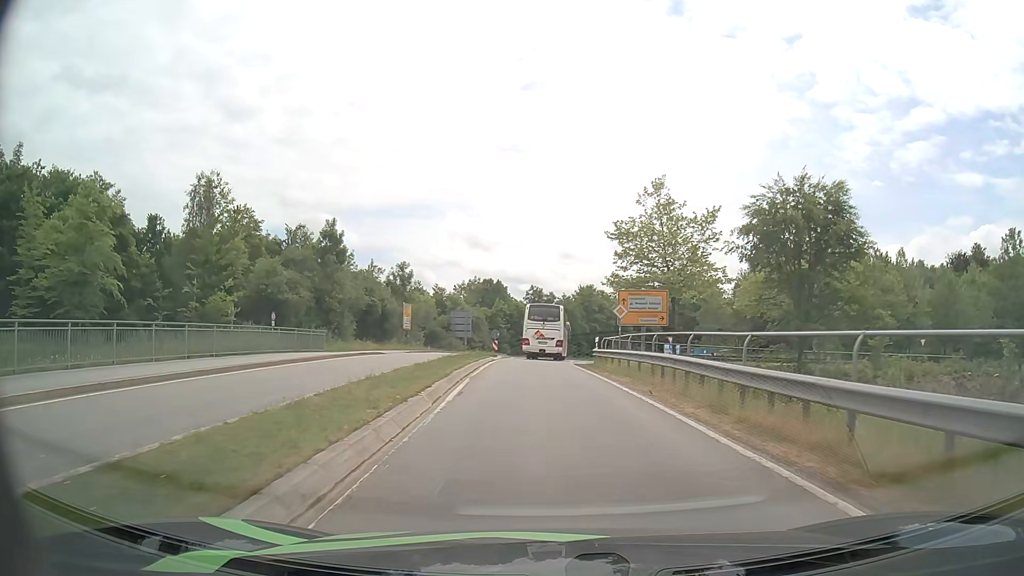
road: primary_link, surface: asphalt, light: Day
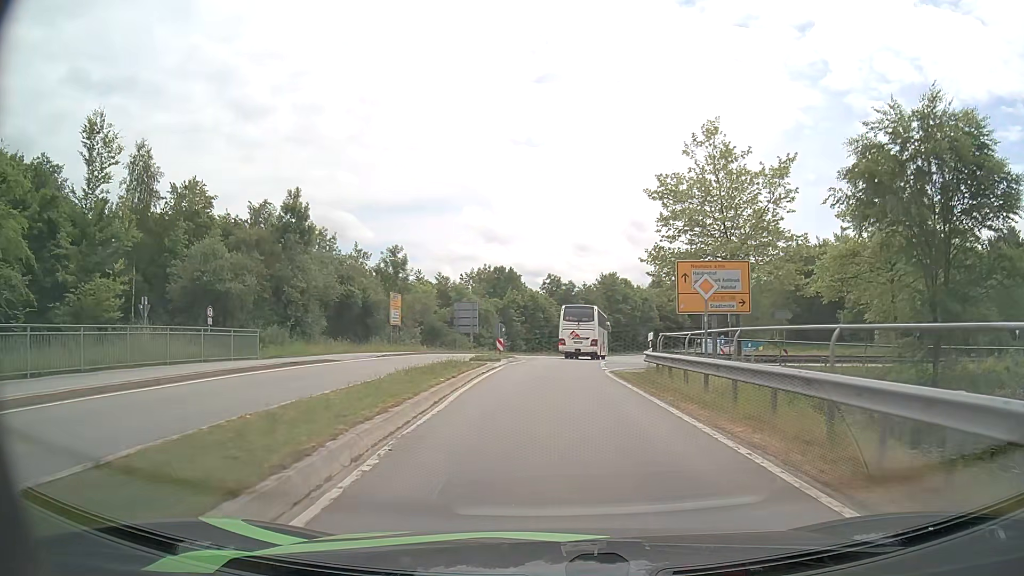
(-0.2, +11.5) m; -2°
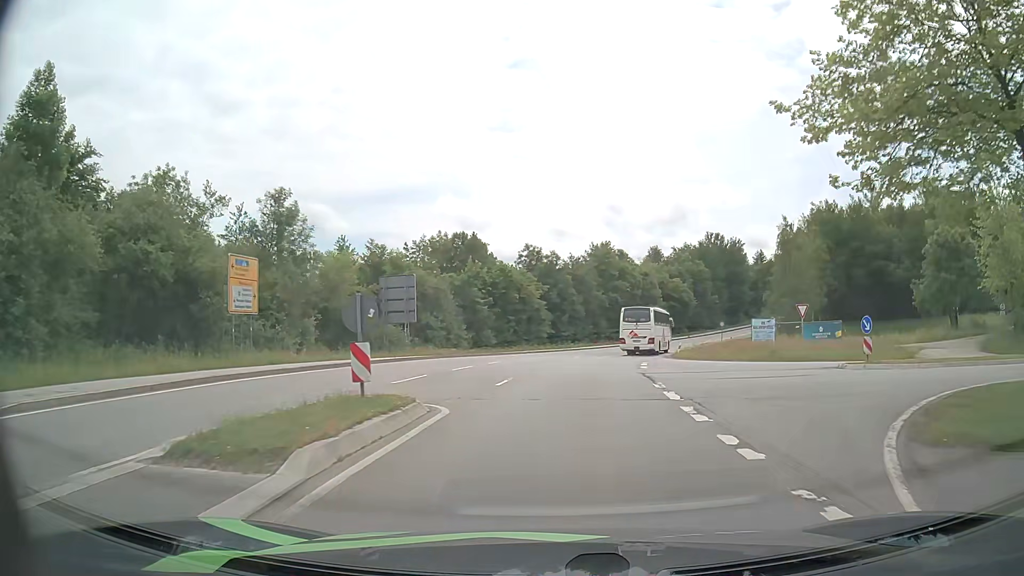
(+0.1, +23.5) m; +2°
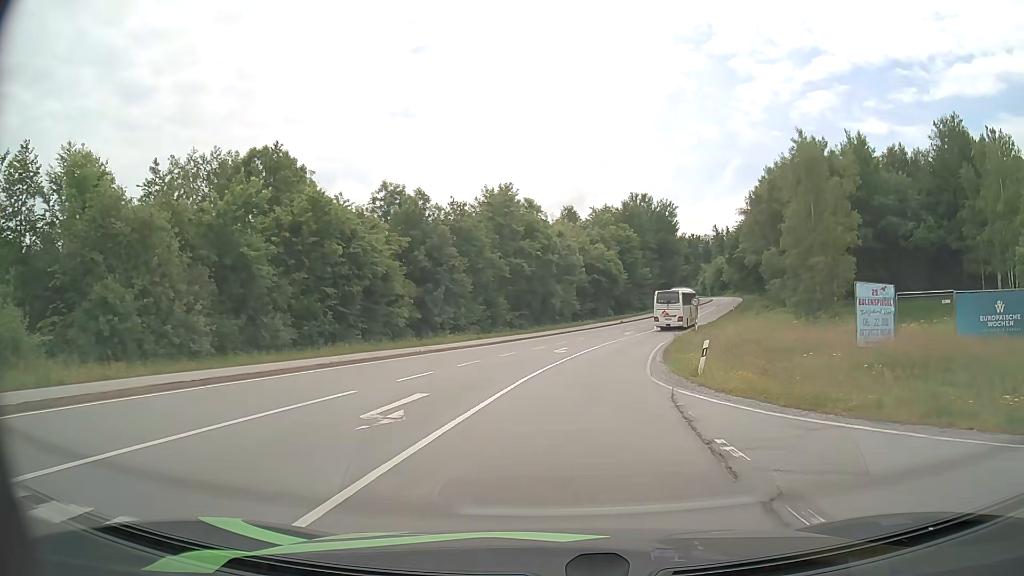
(+2.0, +30.3) m; +8°
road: secondary
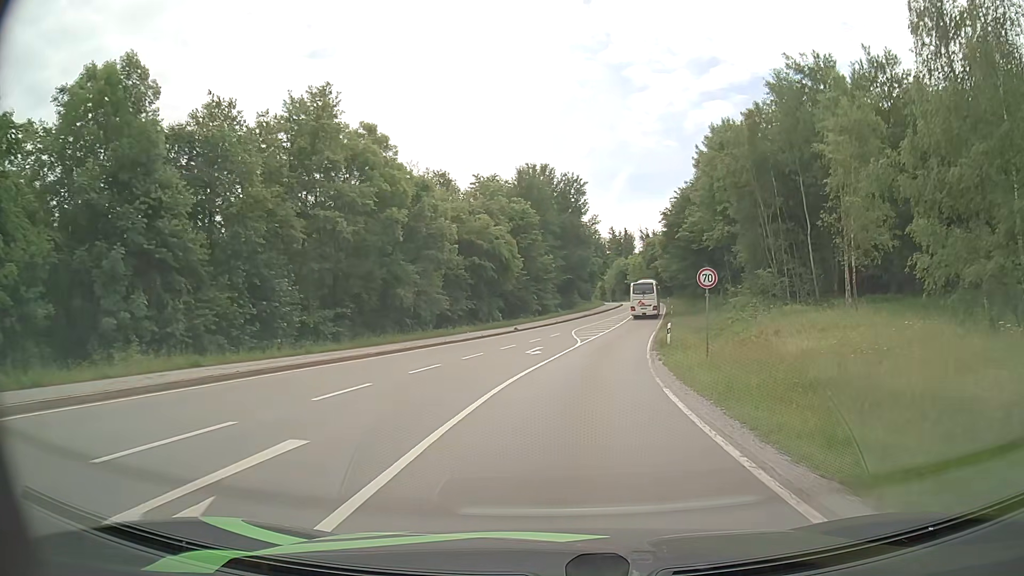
(+2.2, +29.1) m; +9°
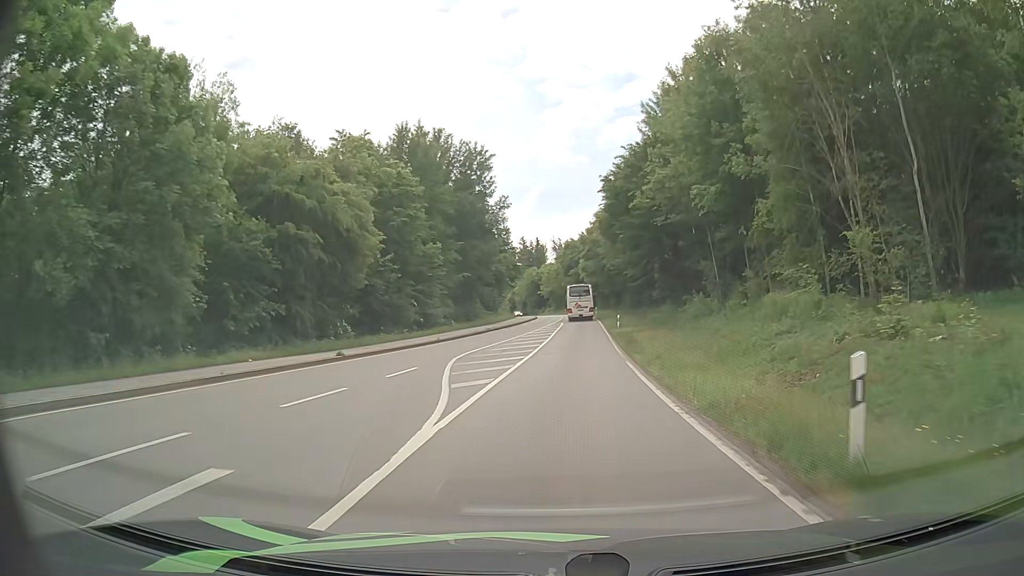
(+1.7, +24.5) m; +8°
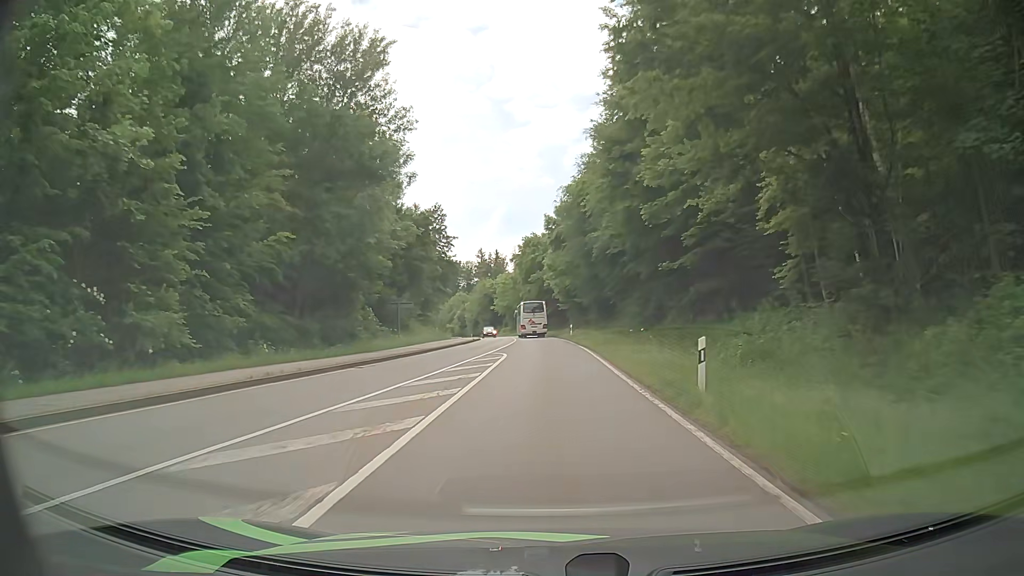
(+1.5, +35.7) m; +3°
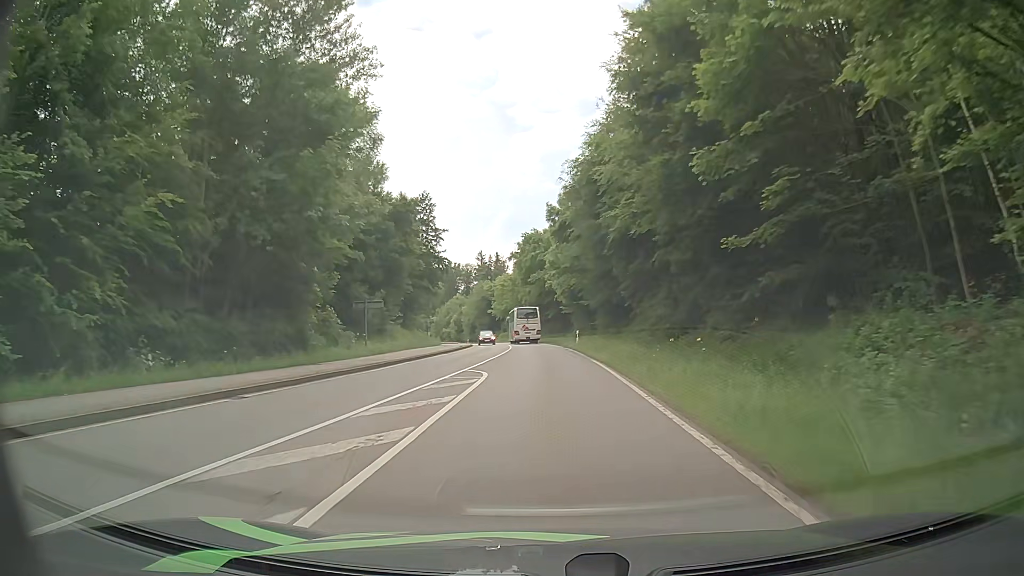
(0.0, +9.3) m; 0°
(0, +10) (0, +20) (0, +30) (-1, +40) (-1, +50) (-2, +60) (-3, +70) (-4, +80) (-6, +90) (-7, +100) m
